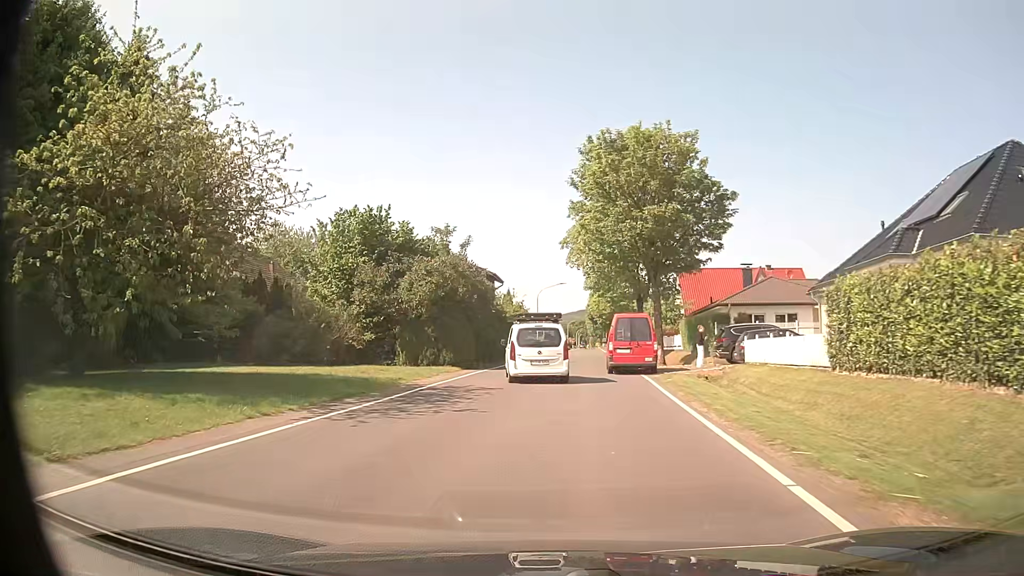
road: tertiary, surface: asphalt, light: Day
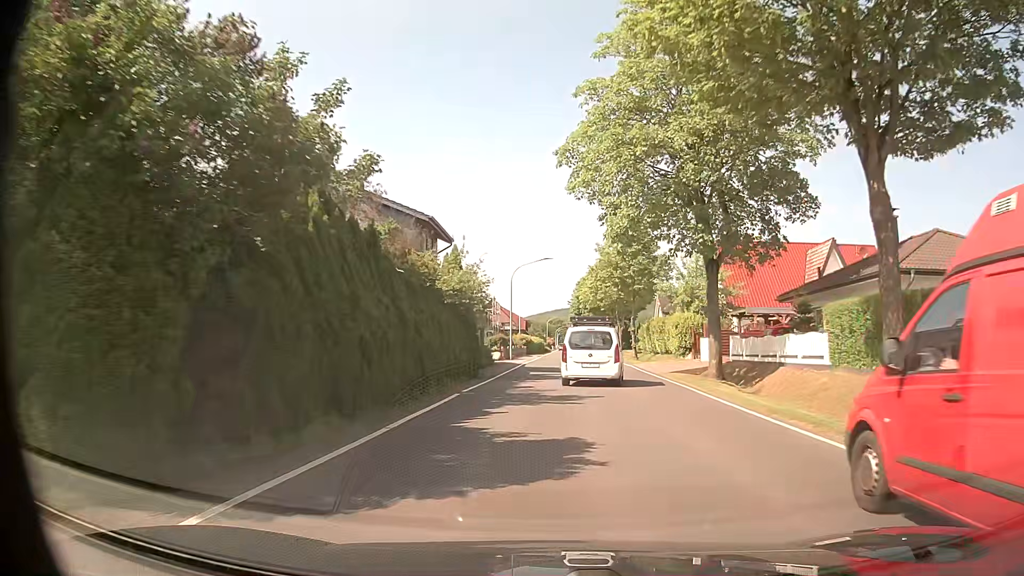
(-0.3, +24.3) m; +2°
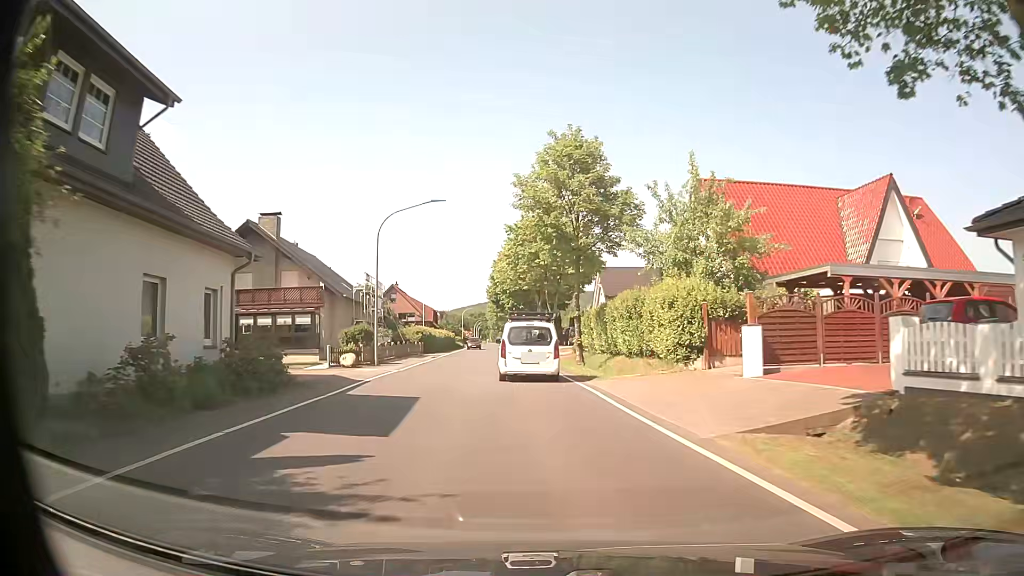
(+1.7, +20.9) m; +7°
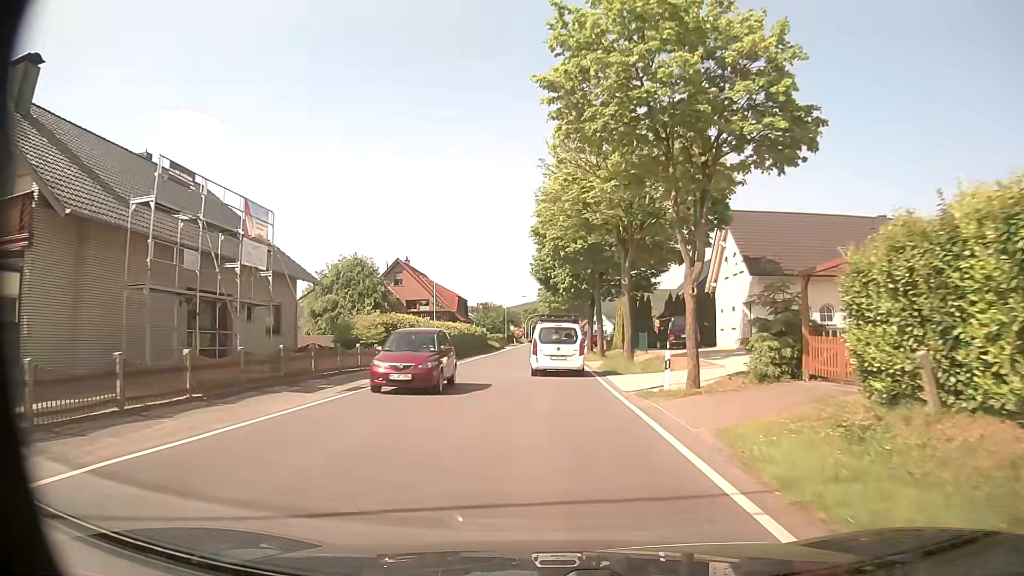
(-1.3, +29.8) m; -5°
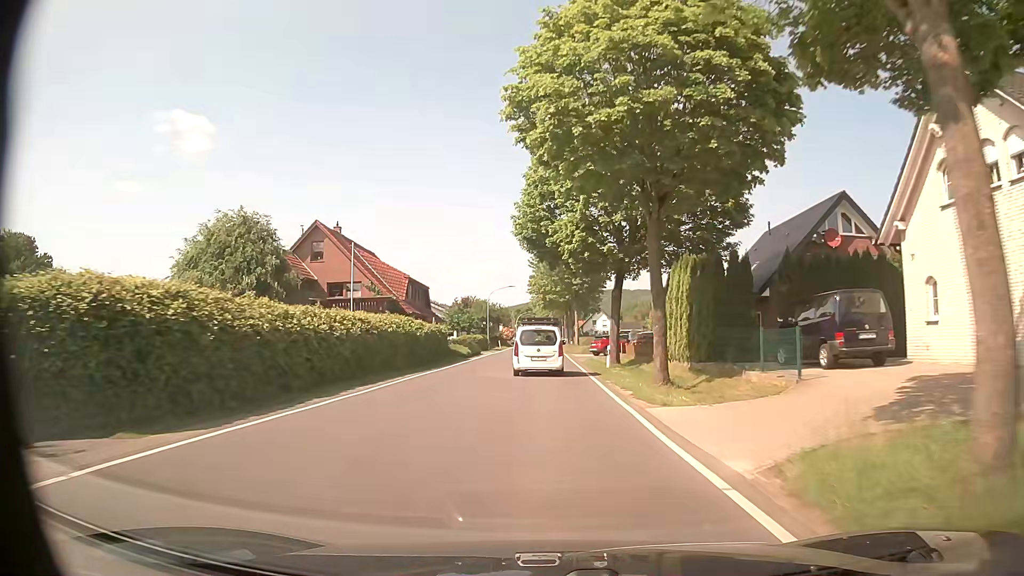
(+0.1, +23.7) m; 0°
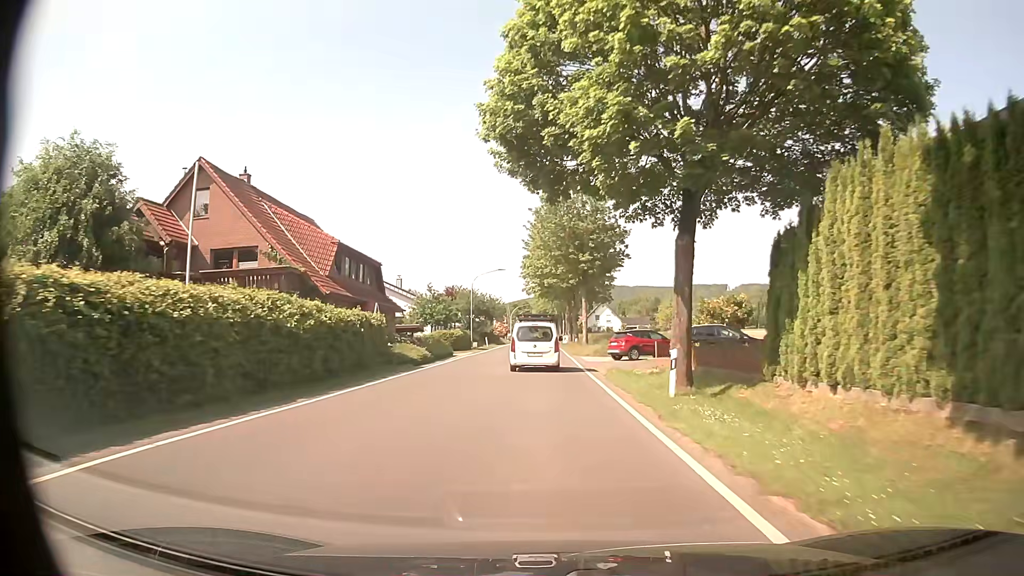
(+0.1, +16.5) m; +1°
(0, +10) (0, +20) (0, +30) (0, +40) (0, +50) (0, +60) (0, +70) (0, +80) (0, +90) (0, +100) m
